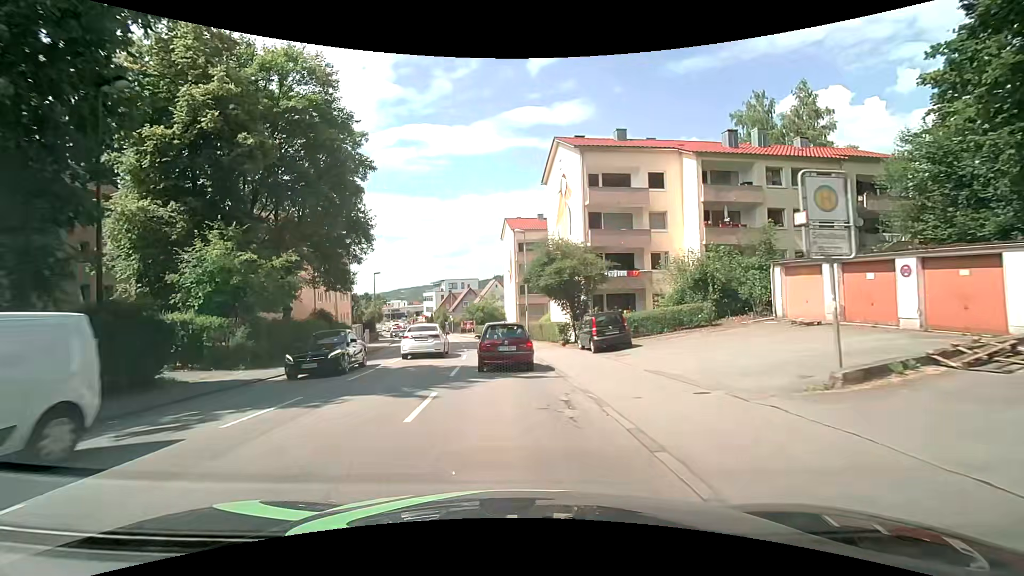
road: tertiary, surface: asphalt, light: Day
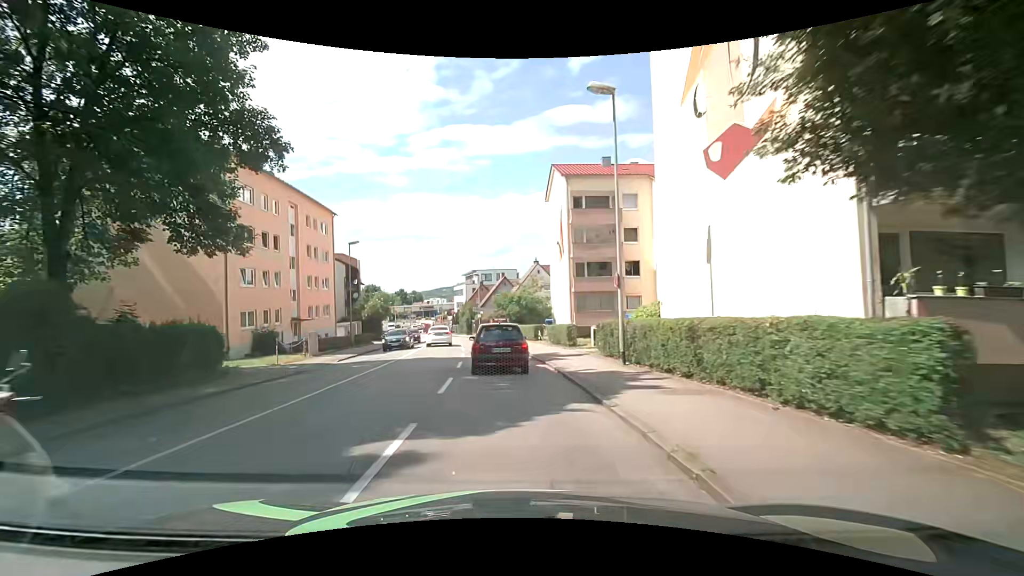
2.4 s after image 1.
(-1.0, +22.3) m; -5°
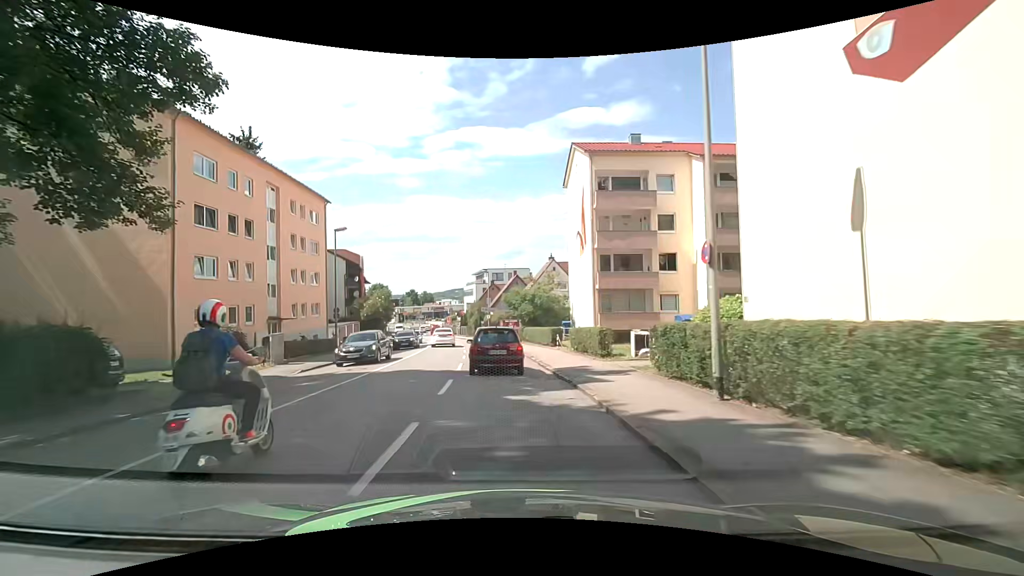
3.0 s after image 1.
(-0.1, +5.9) m; -1°
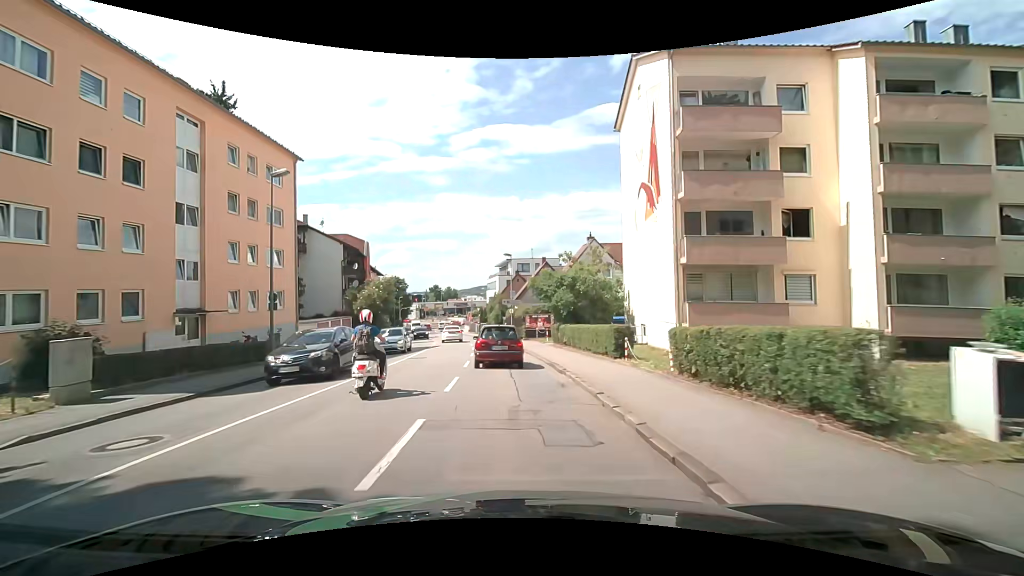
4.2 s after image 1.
(-0.4, +12.2) m; -3°
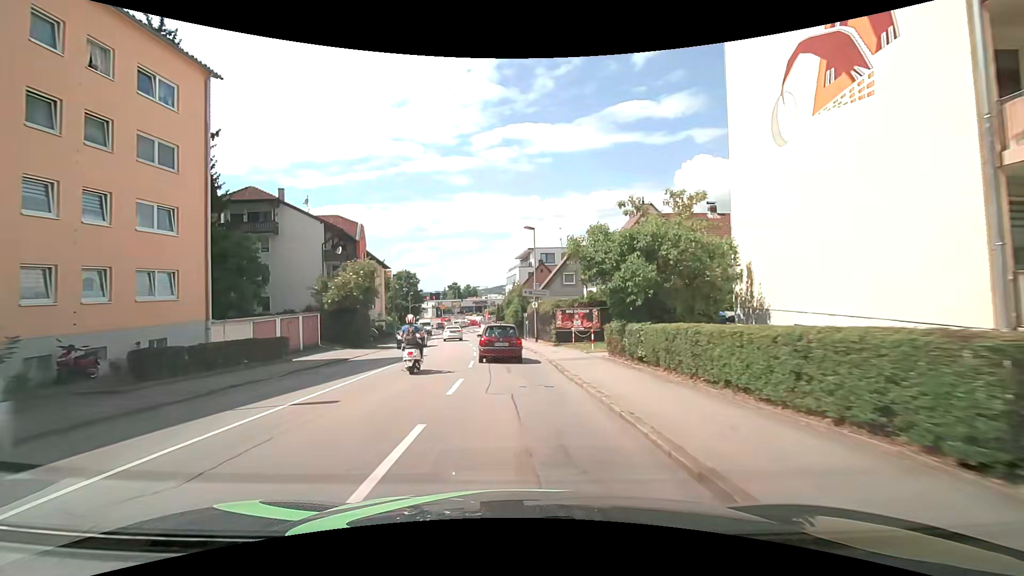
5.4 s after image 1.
(-0.2, +12.7) m; -2°
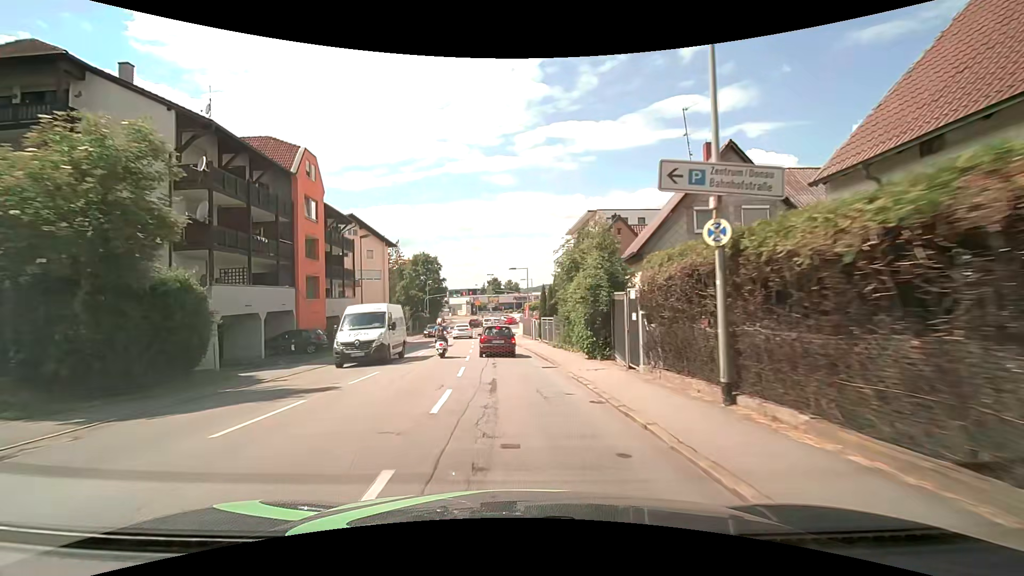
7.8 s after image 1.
(-1.1, +26.9) m; -5°
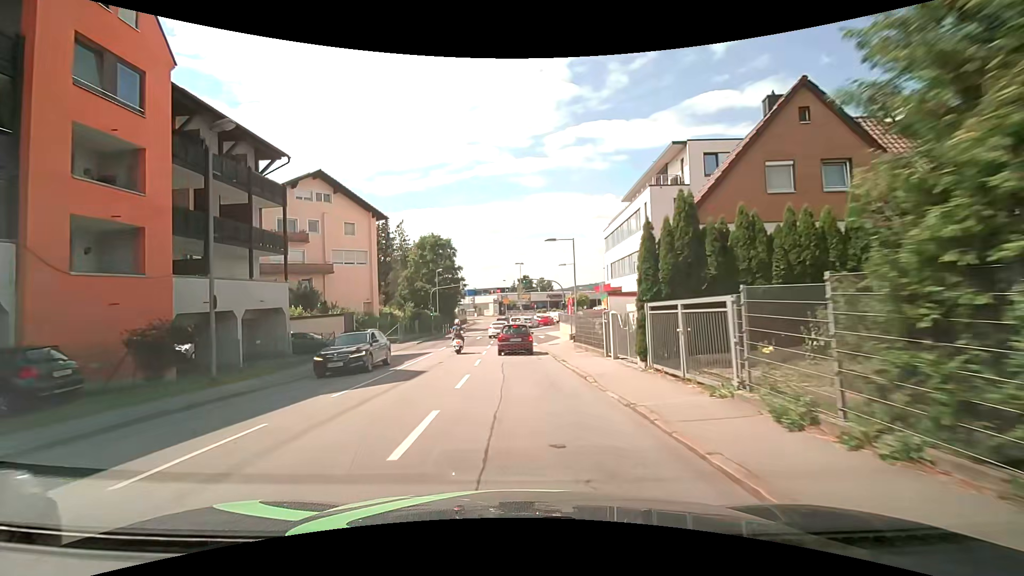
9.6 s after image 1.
(-0.7, +20.5) m; -3°
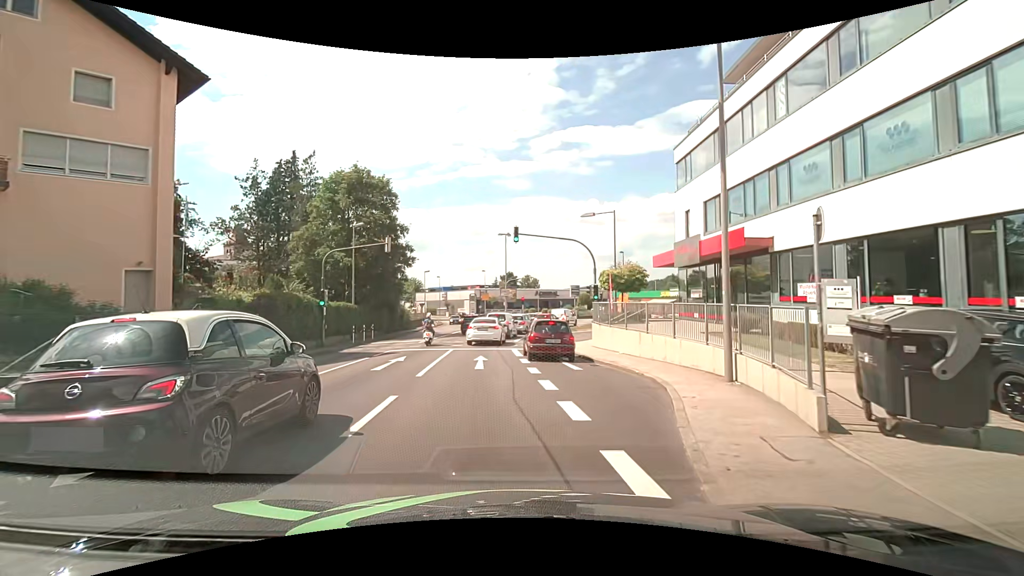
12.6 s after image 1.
(-0.8, +28.6) m; +1°
(0, +10) (0, +20) (+1, +30) (+5, +39) (+15, +41) (+23, +37) (+31, +30) (+39, +24) (+47, +18) (+55, +12) m
